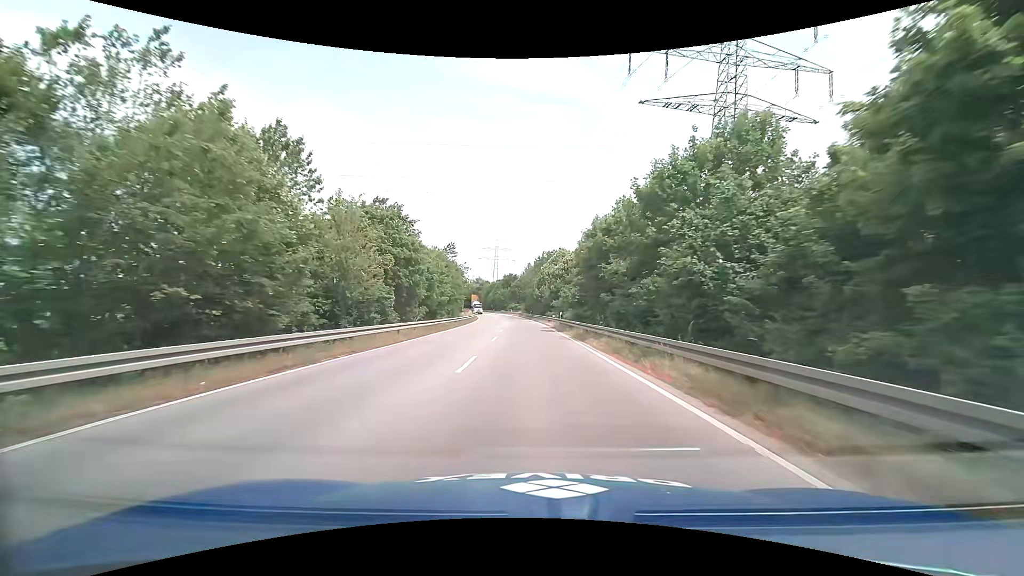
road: primary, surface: asphalt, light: Day
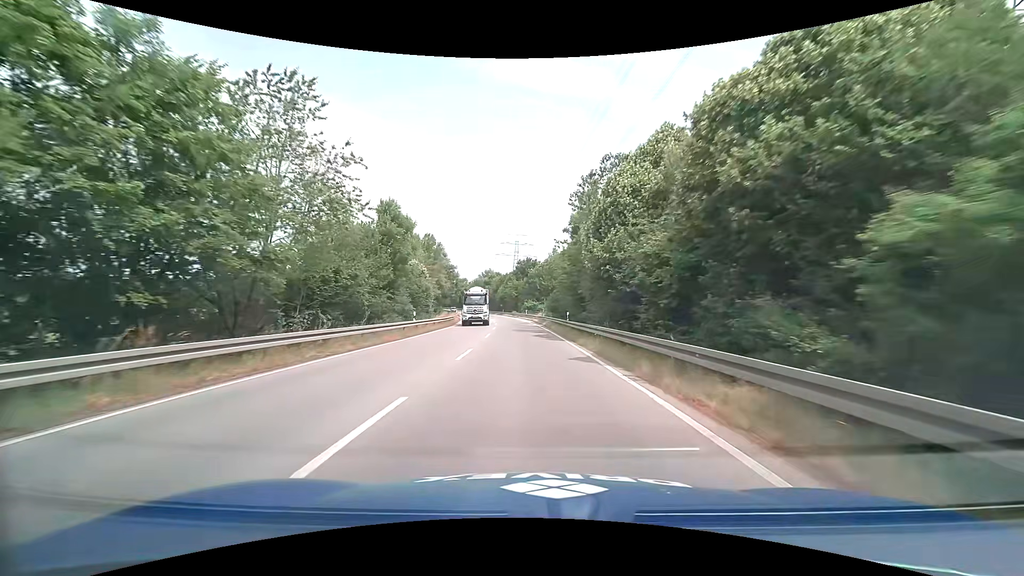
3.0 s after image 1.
(-0.9, +53.0) m; -2°
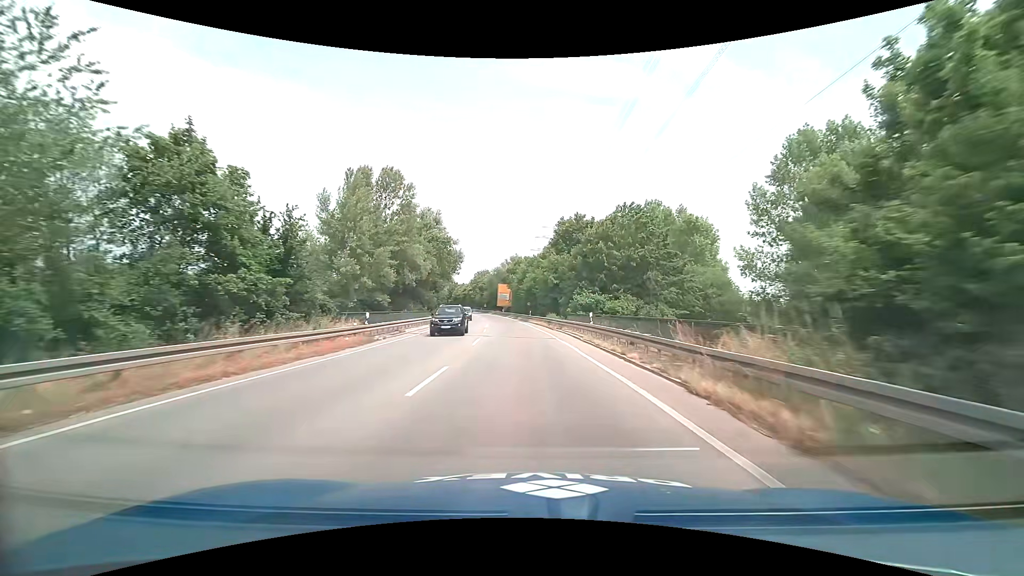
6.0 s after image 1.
(-2.0, +52.9) m; -4°
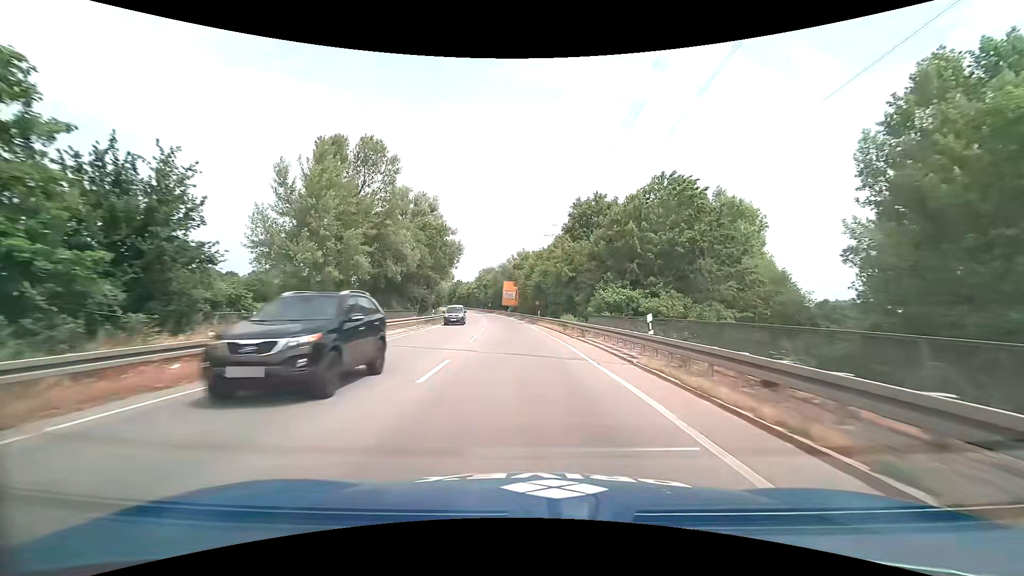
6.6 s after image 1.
(-0.1, +10.5) m; -1°
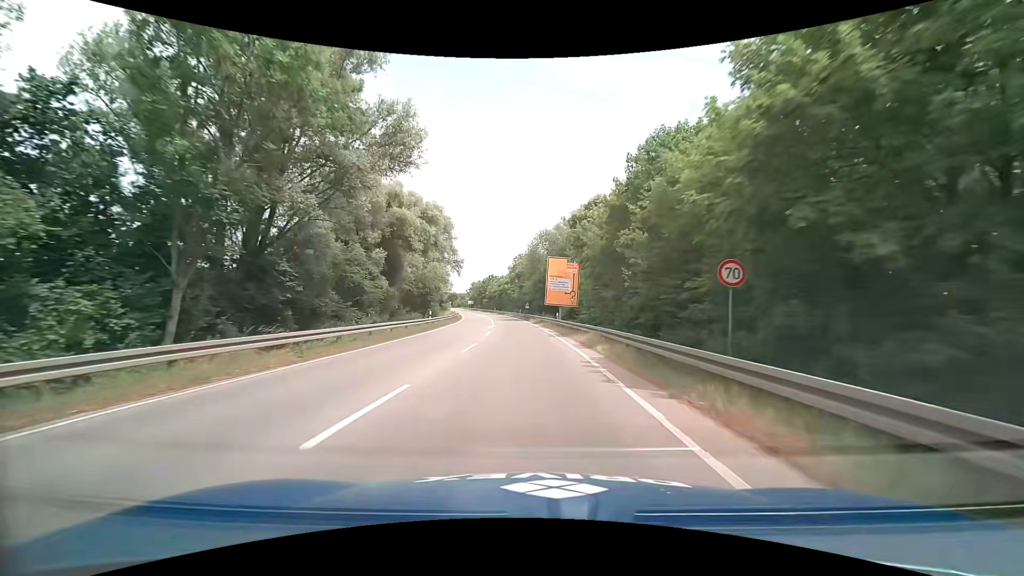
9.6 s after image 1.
(-2.5, +51.5) m; -6°
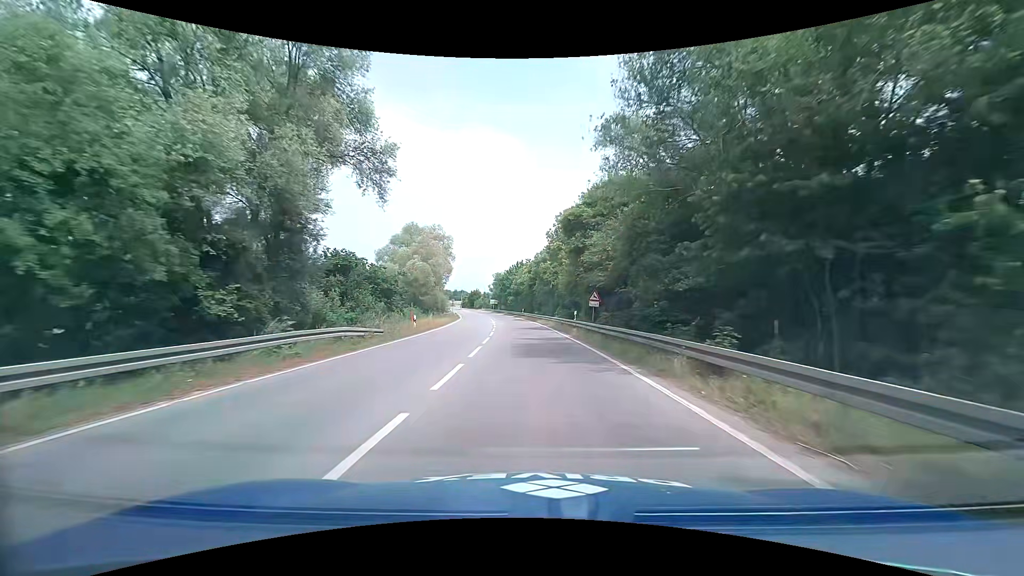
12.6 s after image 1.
(-2.3, +49.8) m; -5°
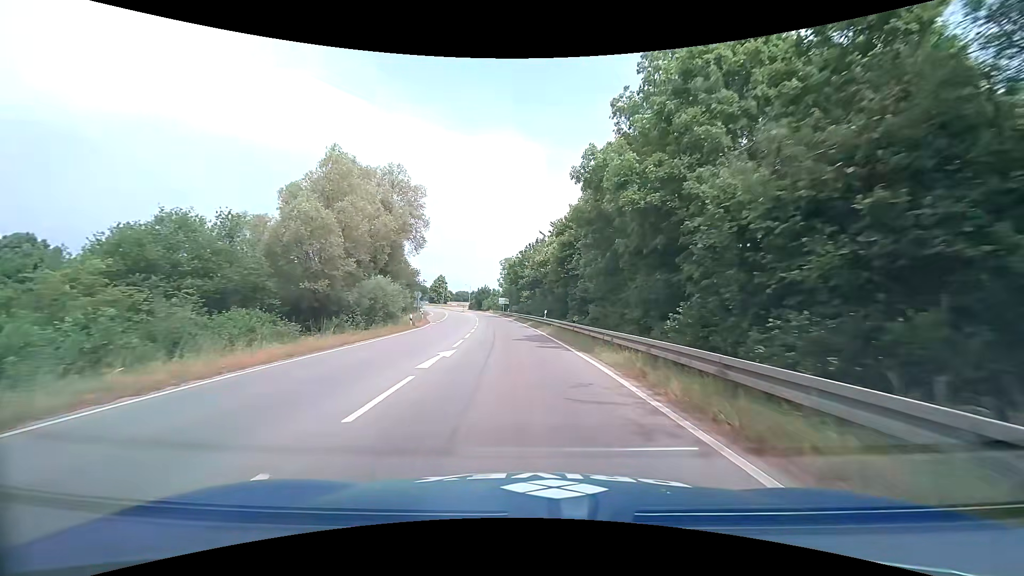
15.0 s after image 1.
(-0.6, +38.3) m; -1°
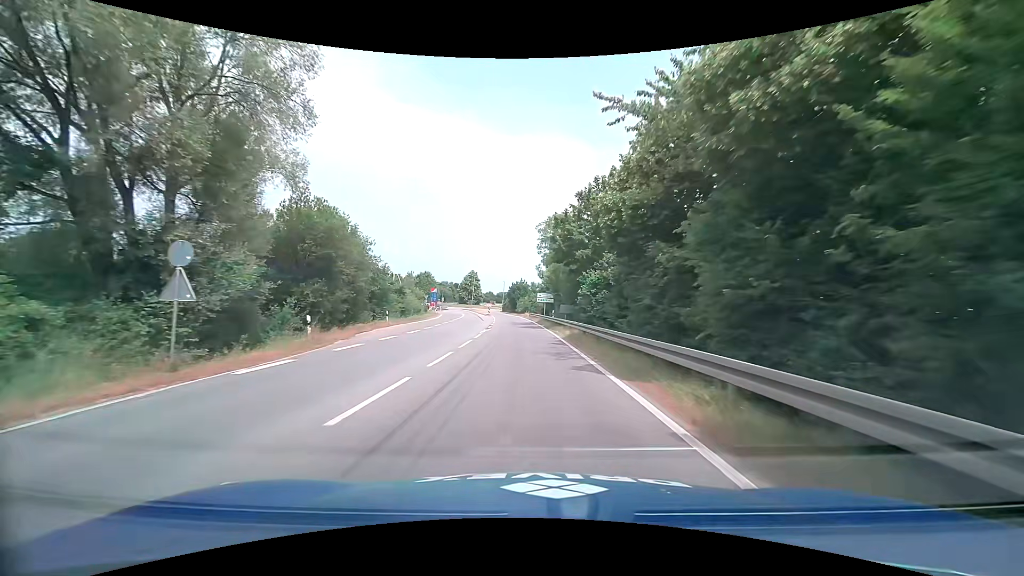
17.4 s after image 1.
(-2.3, +36.1) m; -6°
(0, +10) (0, +20) (-1, +30) (-1, +40) (-2, +50) (-3, +60) (-3, +70) (-4, +80) (-5, +90) (-7, +100) m
